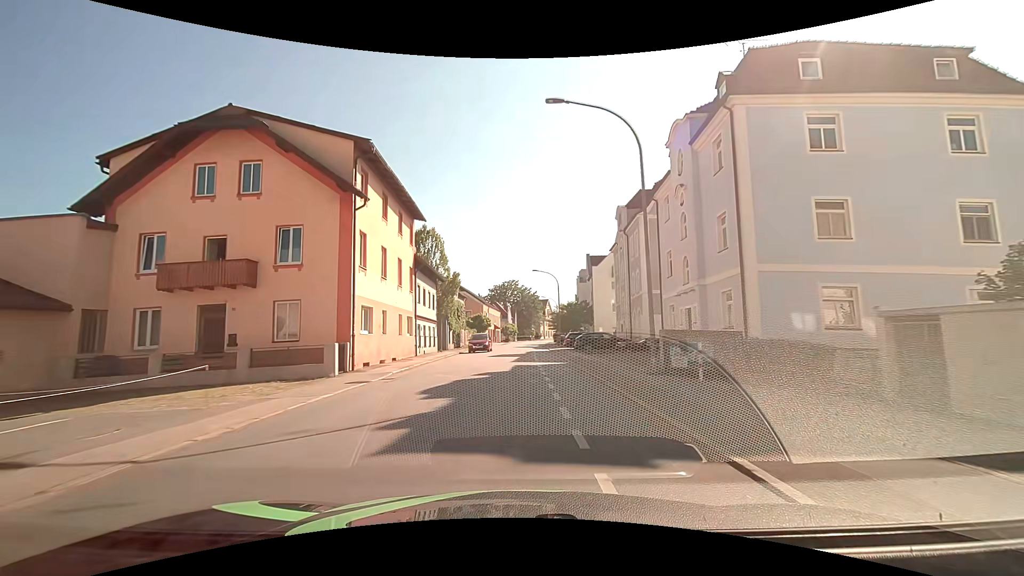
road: tertiary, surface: asphalt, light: Day
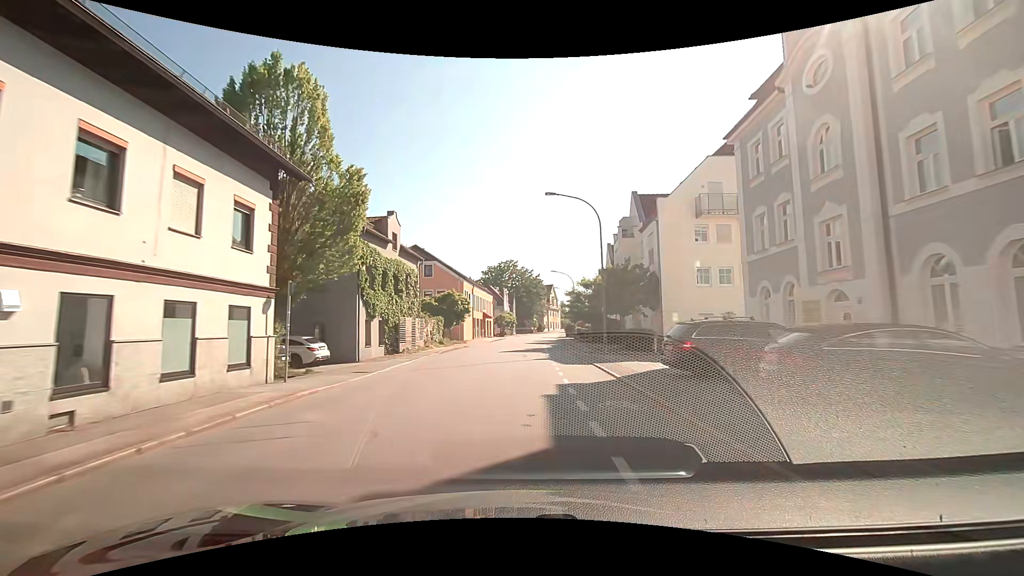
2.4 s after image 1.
(+0.3, +29.7) m; 0°
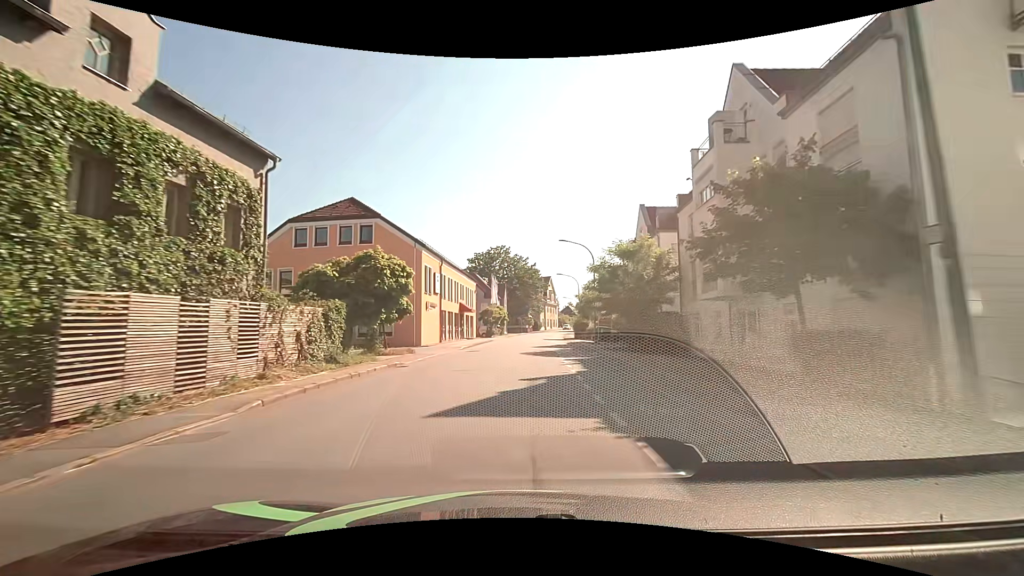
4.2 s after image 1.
(0.0, +21.3) m; +1°
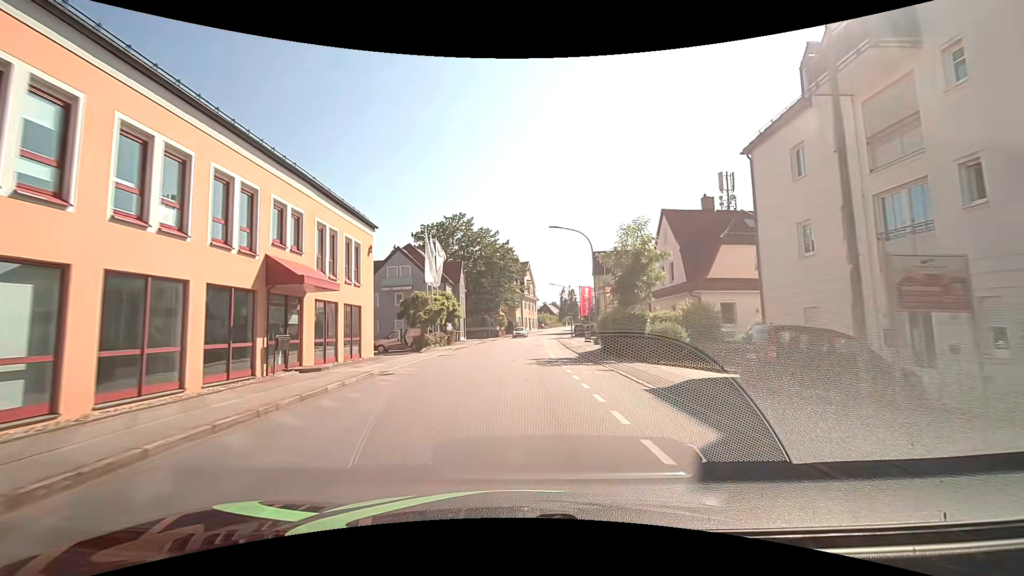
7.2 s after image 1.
(+0.8, +34.3) m; +3°
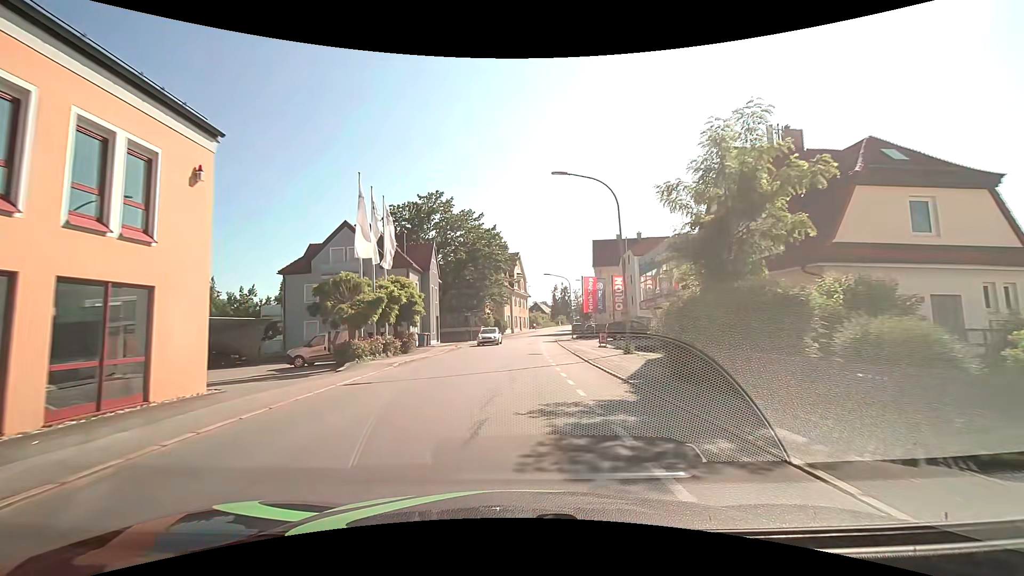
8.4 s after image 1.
(+0.1, +13.2) m; +1°
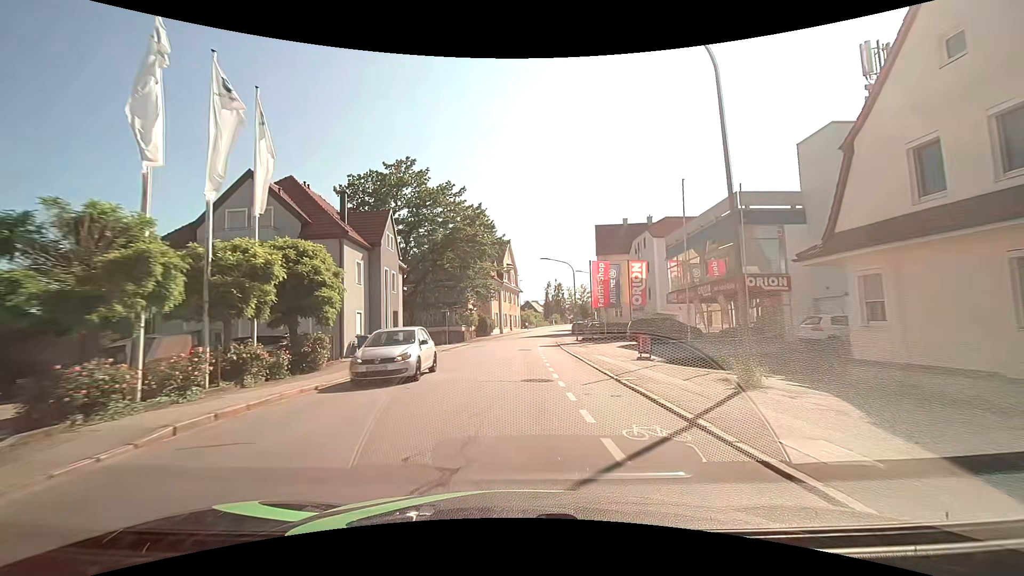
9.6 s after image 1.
(+0.1, +13.0) m; +1°
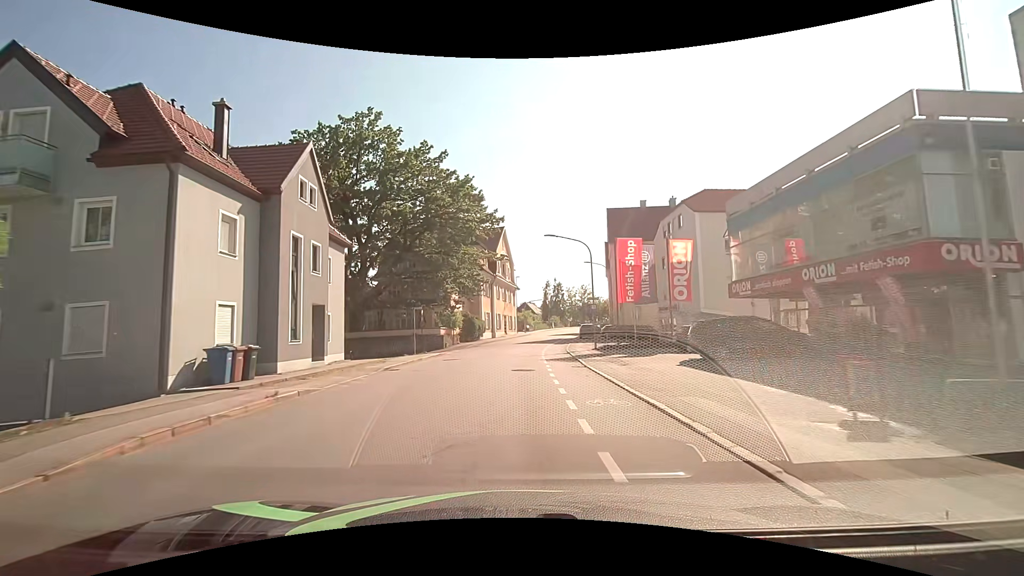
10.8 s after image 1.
(+0.1, +12.7) m; +1°
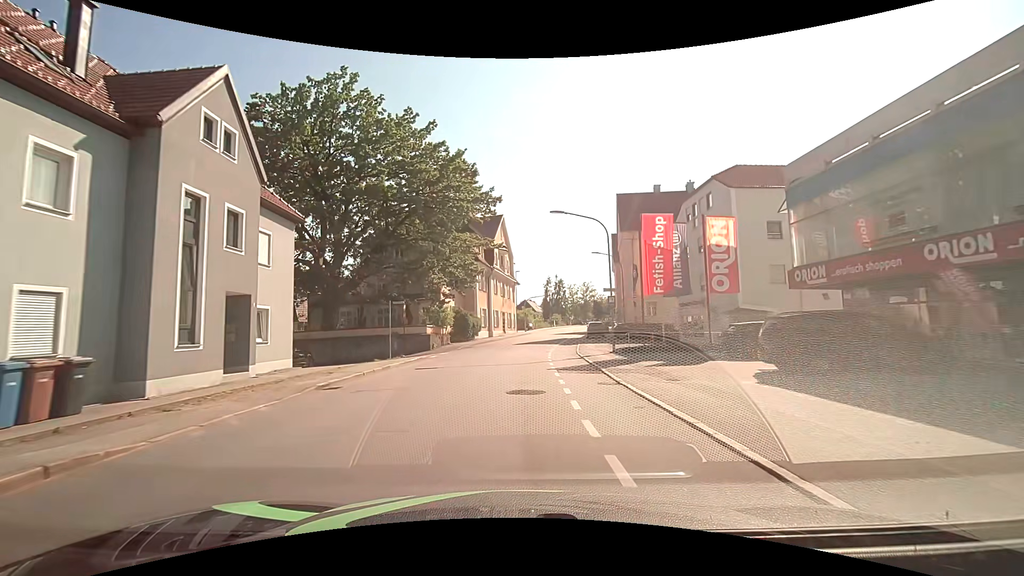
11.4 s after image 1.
(0.0, +6.3) m; 0°
(0, +10) (0, +20) (0, +30) (+1, +40) (+3, +50) (+5, +60) (+7, +69) (+9, +79) (+11, +89) (+13, +99) m
